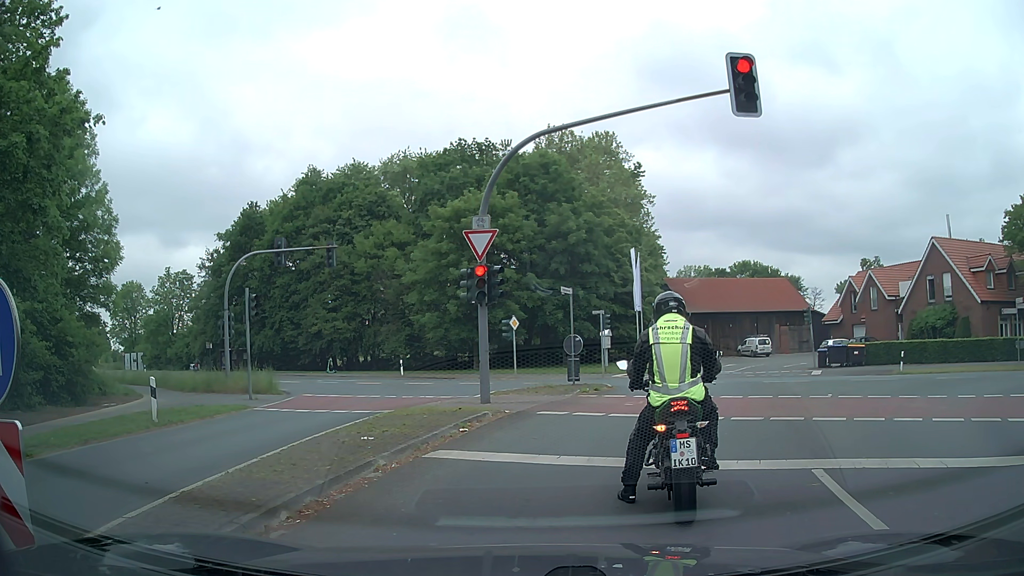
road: secondary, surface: asphalt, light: Day
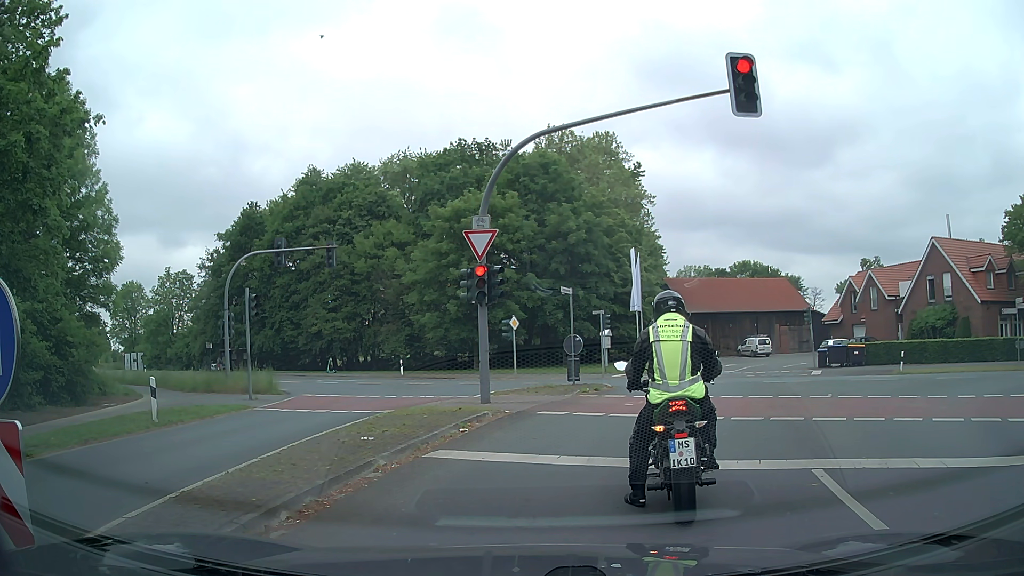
(0.0, 0.0) m; 0°
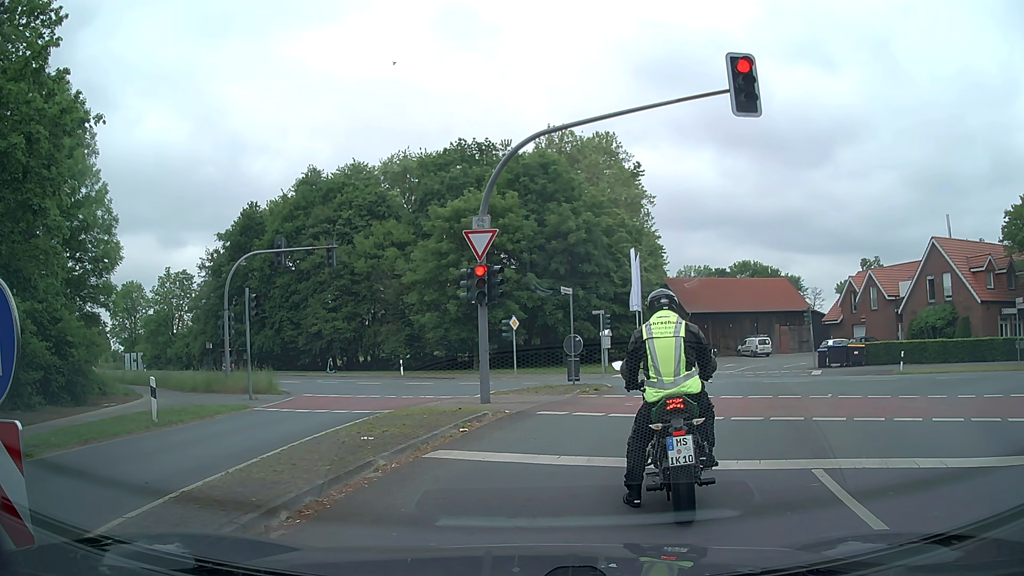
(0.0, 0.0) m; 0°
